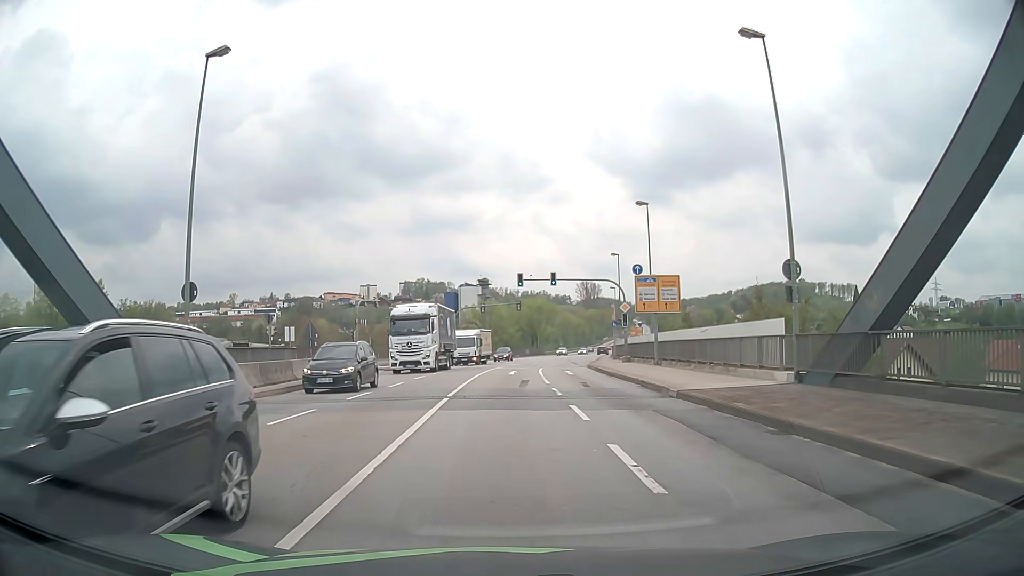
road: primary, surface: asphalt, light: Day
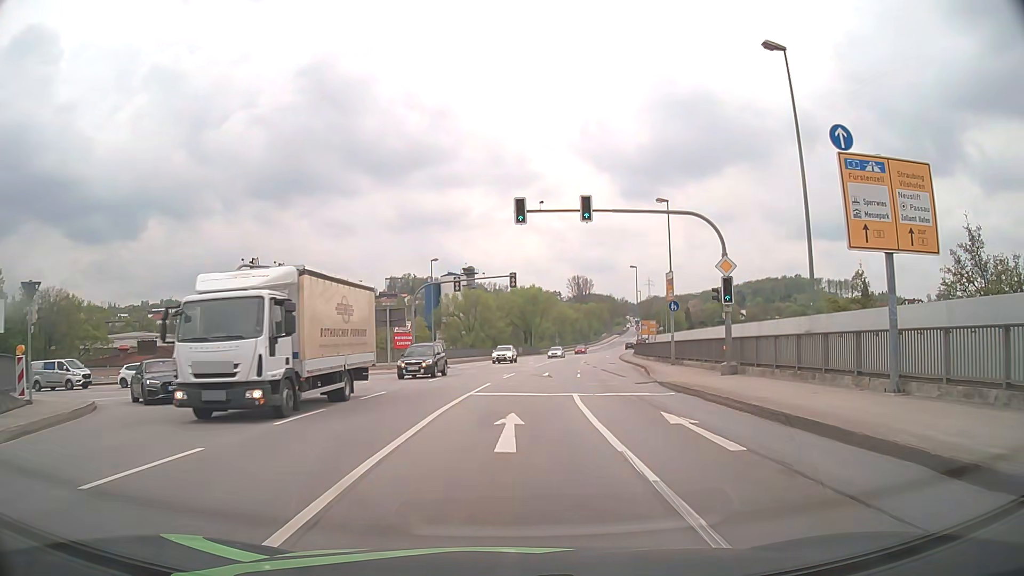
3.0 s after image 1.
(+0.1, +24.2) m; +1°
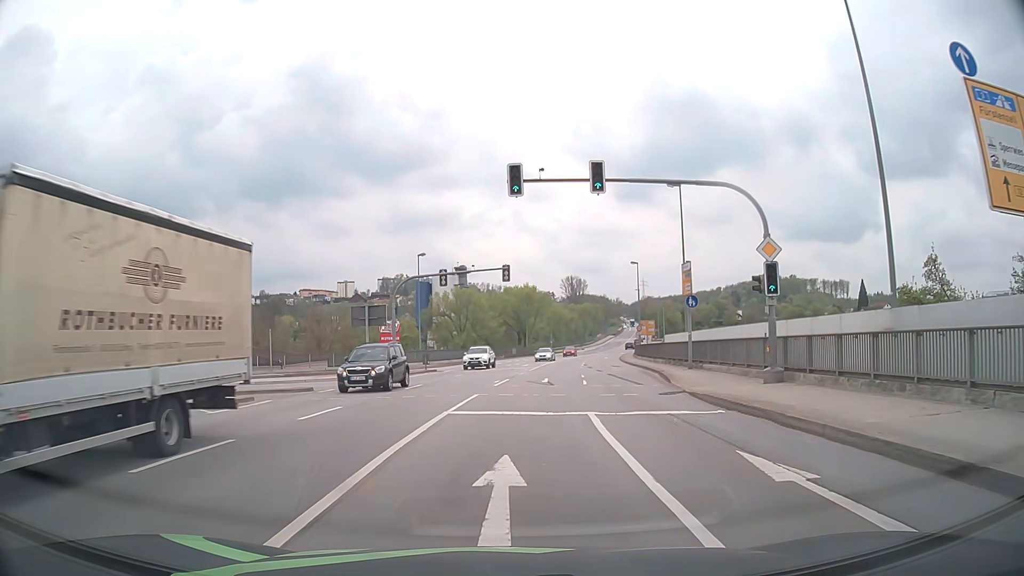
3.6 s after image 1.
(0.0, +4.9) m; 0°
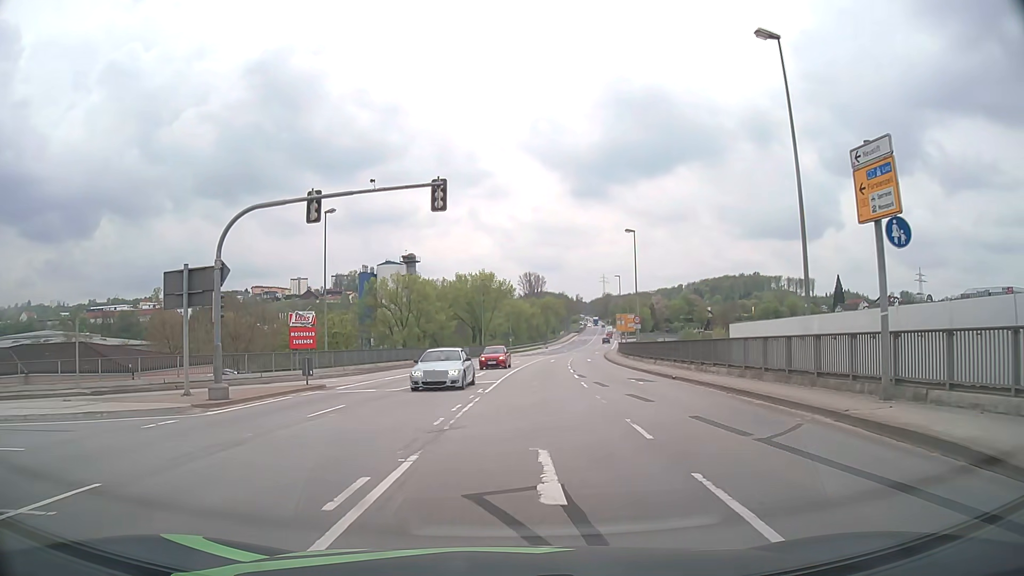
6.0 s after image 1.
(+0.6, +20.1) m; +4°
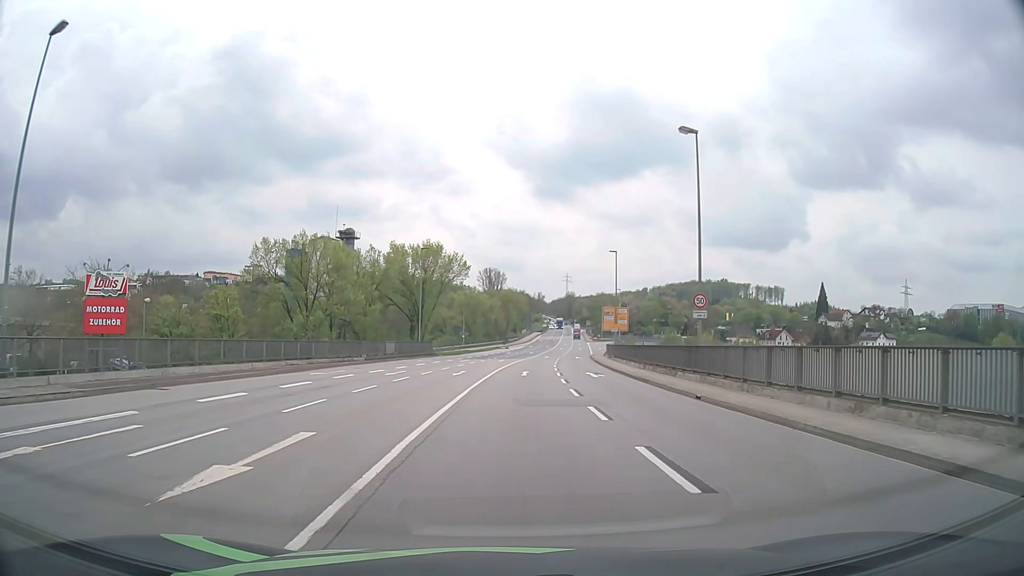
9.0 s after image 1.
(+0.9, +27.2) m; +4°
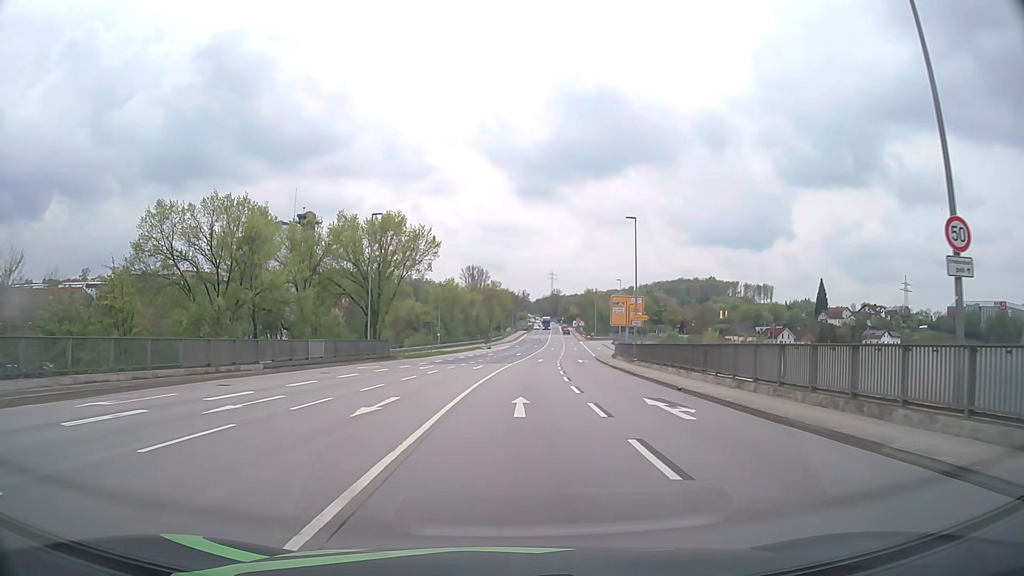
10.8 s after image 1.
(+0.2, +17.6) m; +1°
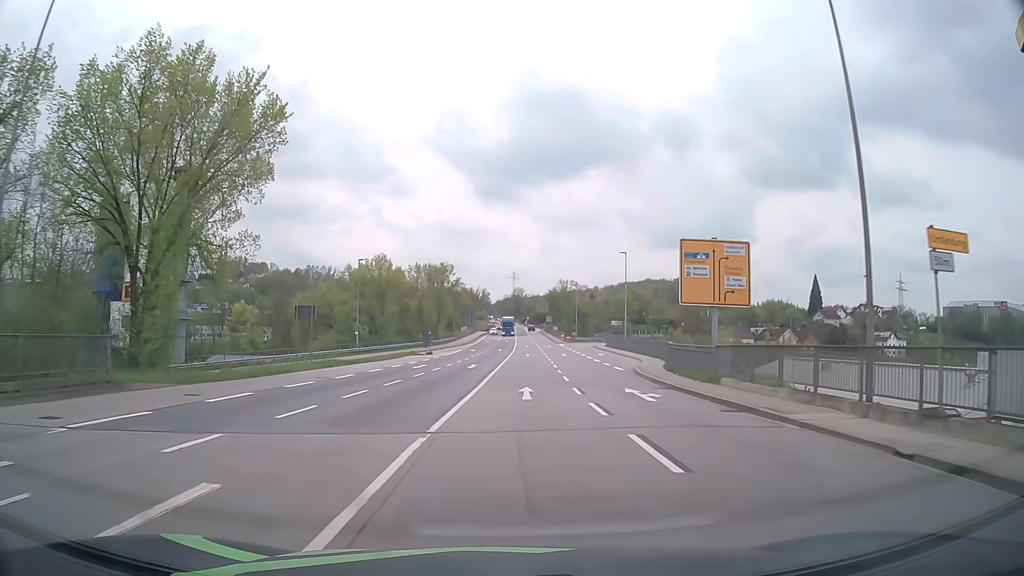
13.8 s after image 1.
(+1.1, +36.0) m; +3°
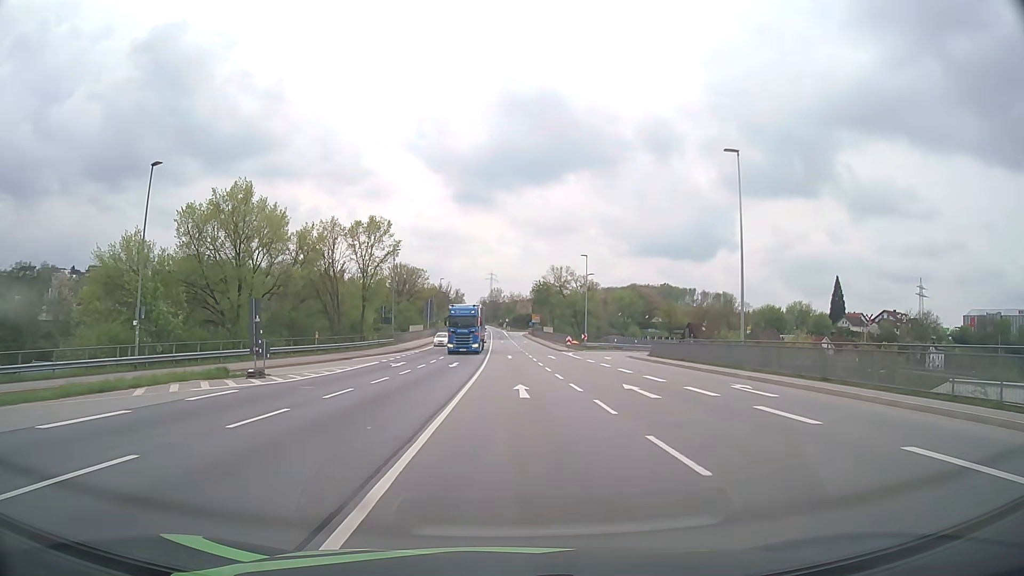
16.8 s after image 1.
(+1.2, +42.5) m; +2°
(0, +10) (0, +20) (0, +30) (0, +40) (0, +50) (0, +60) (0, +70) (0, +80) (-1, +90) (-1, +100) m
